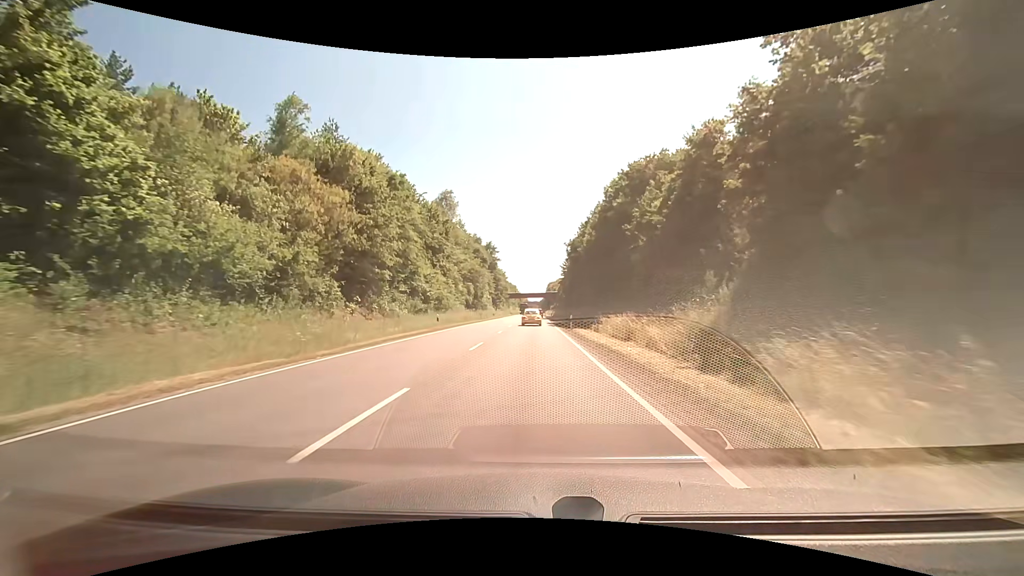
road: primary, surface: asphalt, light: Day
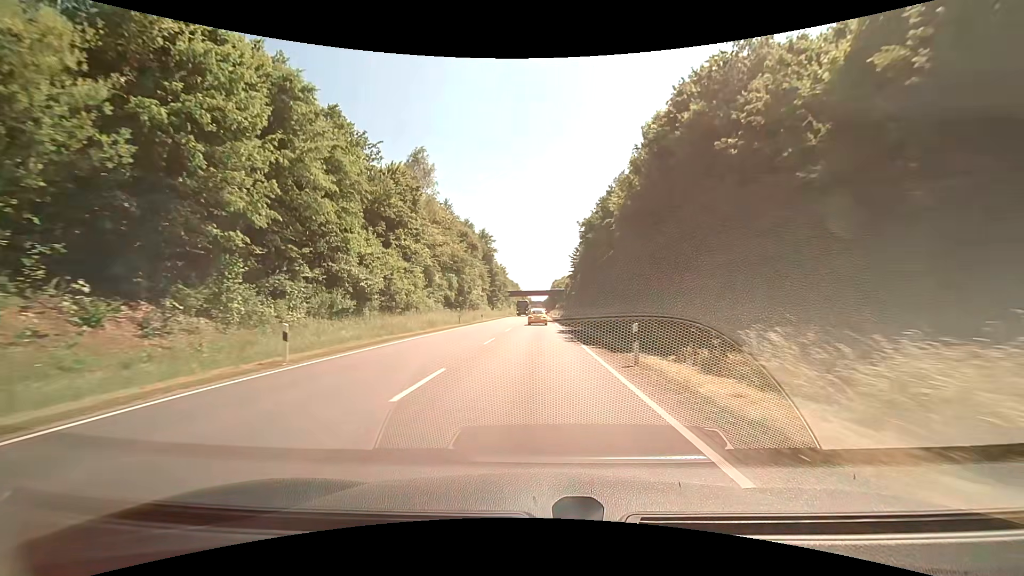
(-0.1, +21.6) m; -1°
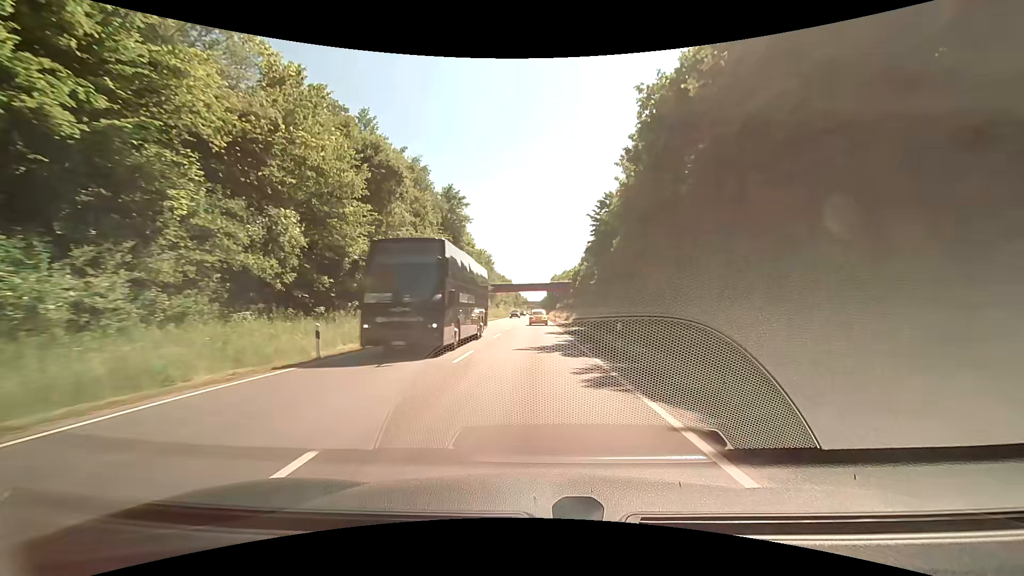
(0.0, +43.1) m; 0°
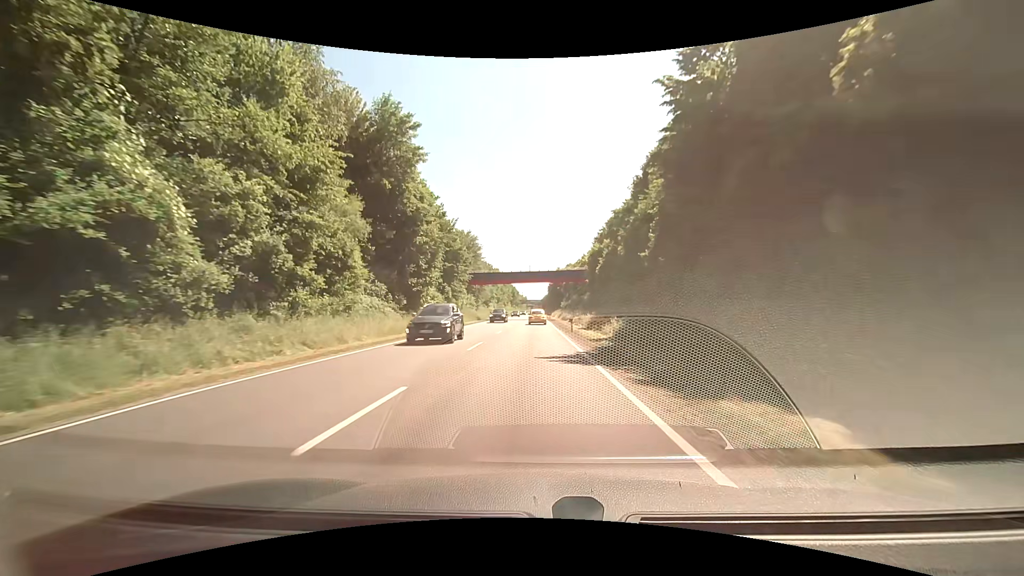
(+0.1, +32.6) m; 0°
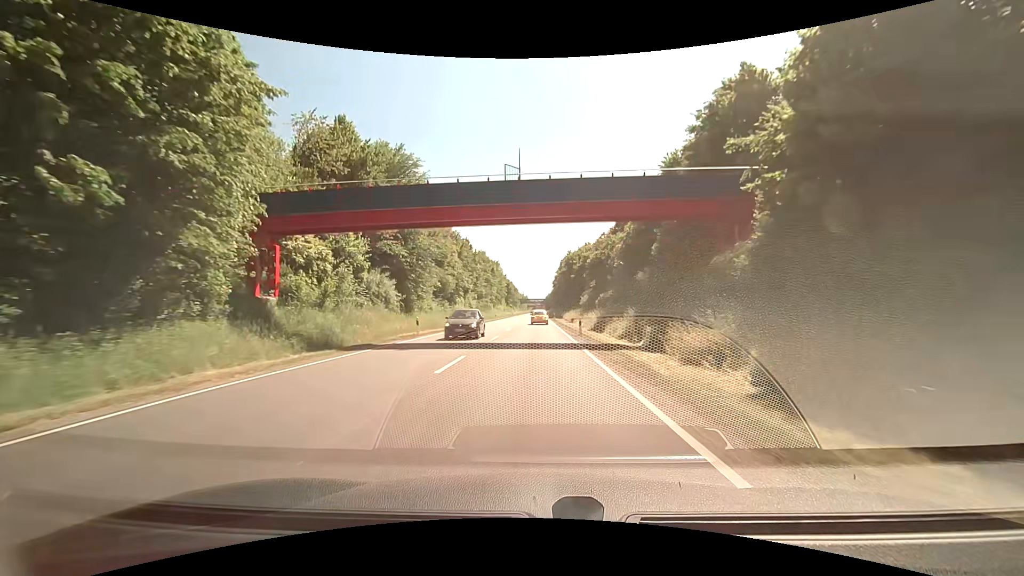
(-0.2, +55.1) m; 0°
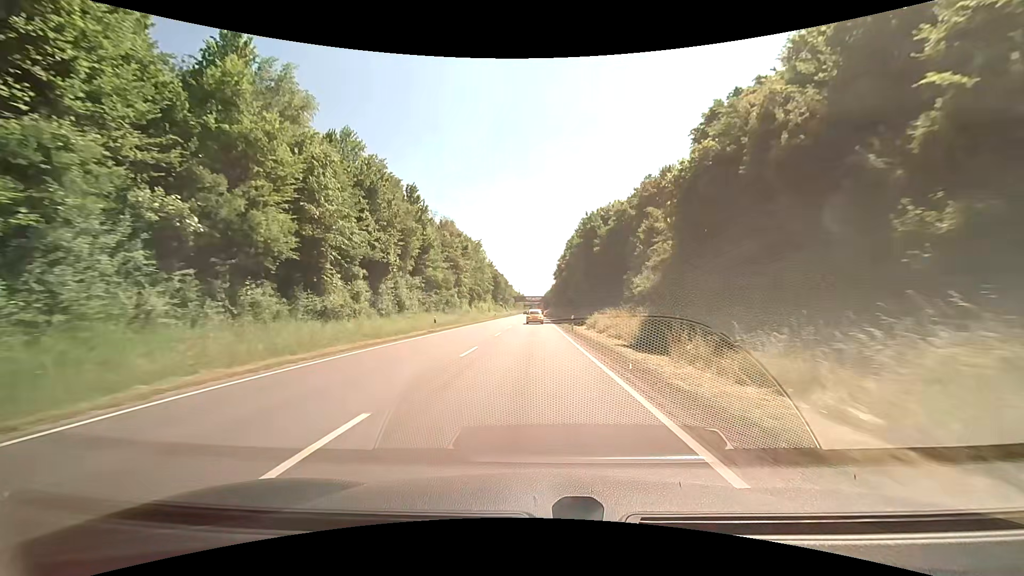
(-0.3, +44.8) m; -1°
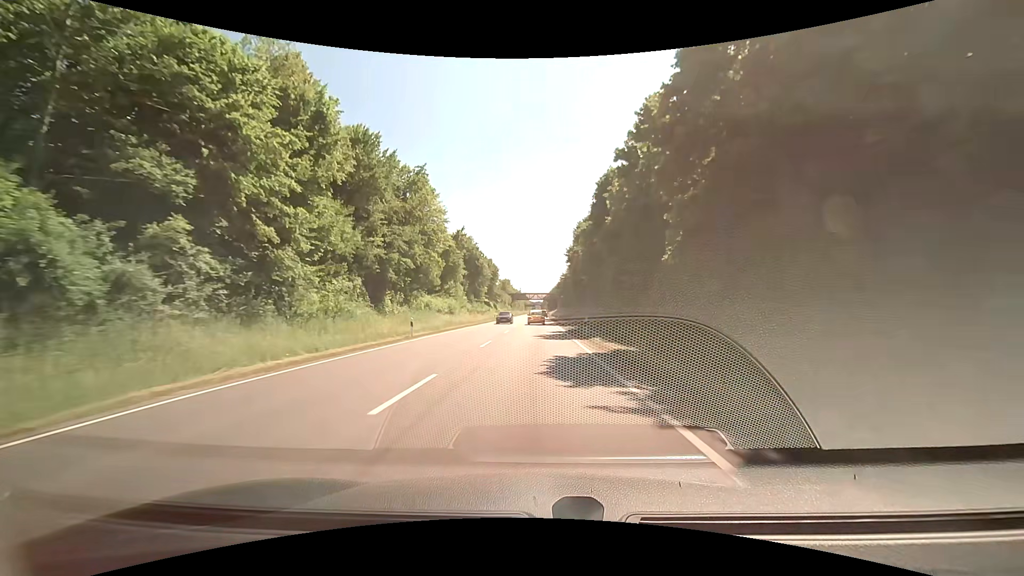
(+0.5, +57.0) m; +1°
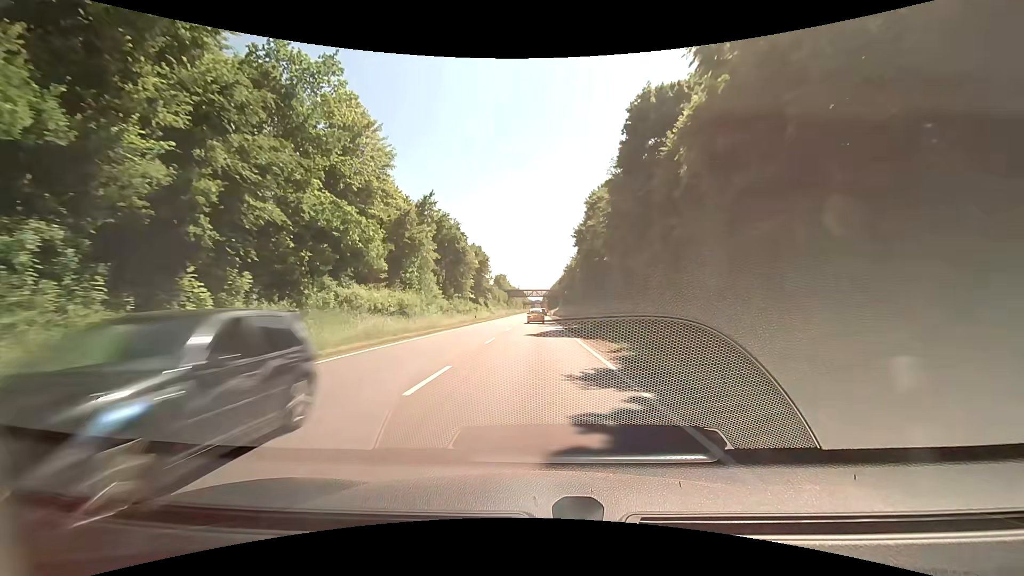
(0.0, +23.1) m; 0°
(0, +10) (0, +20) (0, +30) (0, +40) (0, +50) (0, +60) (0, +70) (0, +80) (0, +90) (0, +100) m
